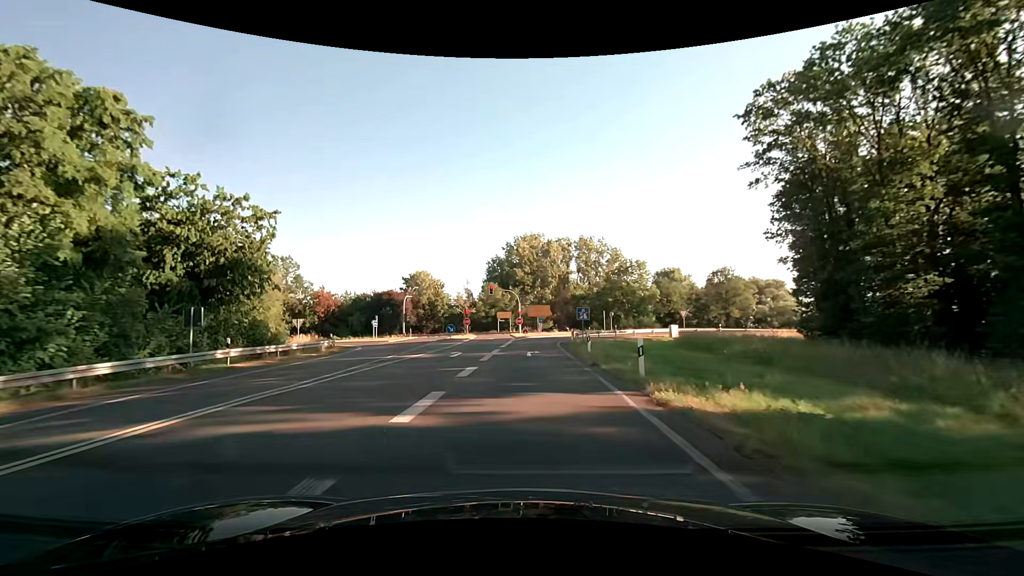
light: Day
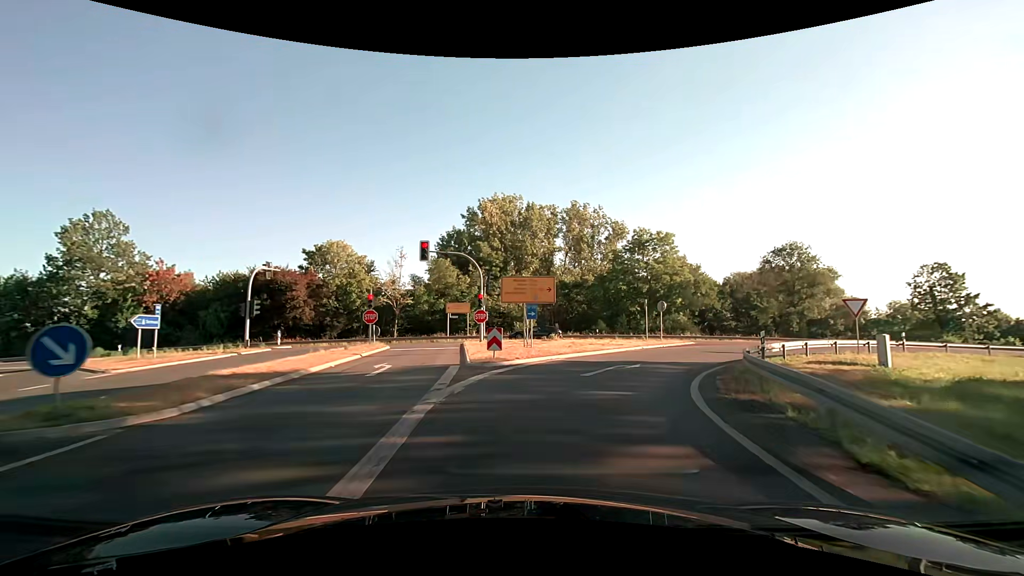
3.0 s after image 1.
(-0.1, +35.2) m; +4°
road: motorway_link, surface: asphalt
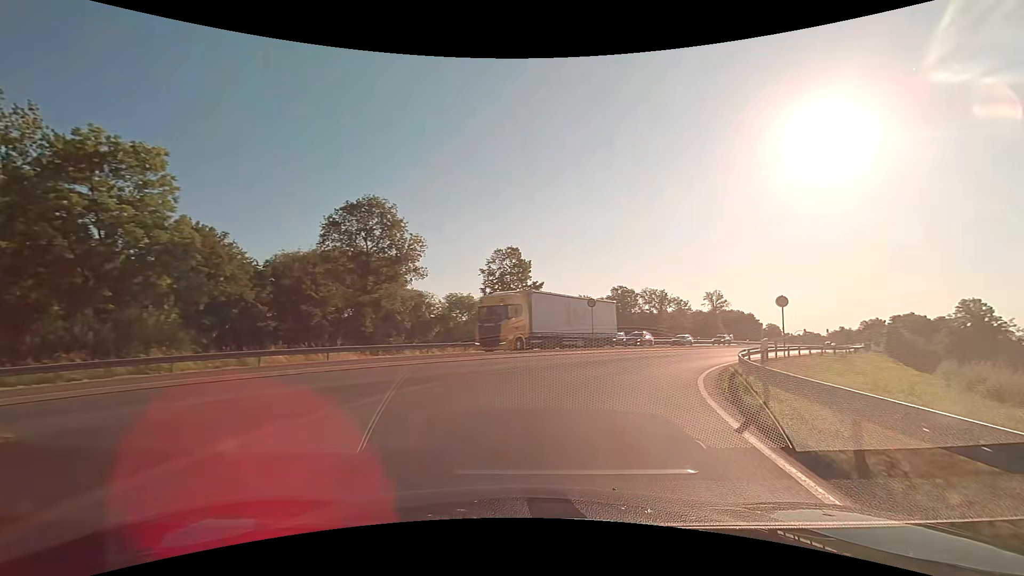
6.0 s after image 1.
(+10.9, +28.8) m; +48°
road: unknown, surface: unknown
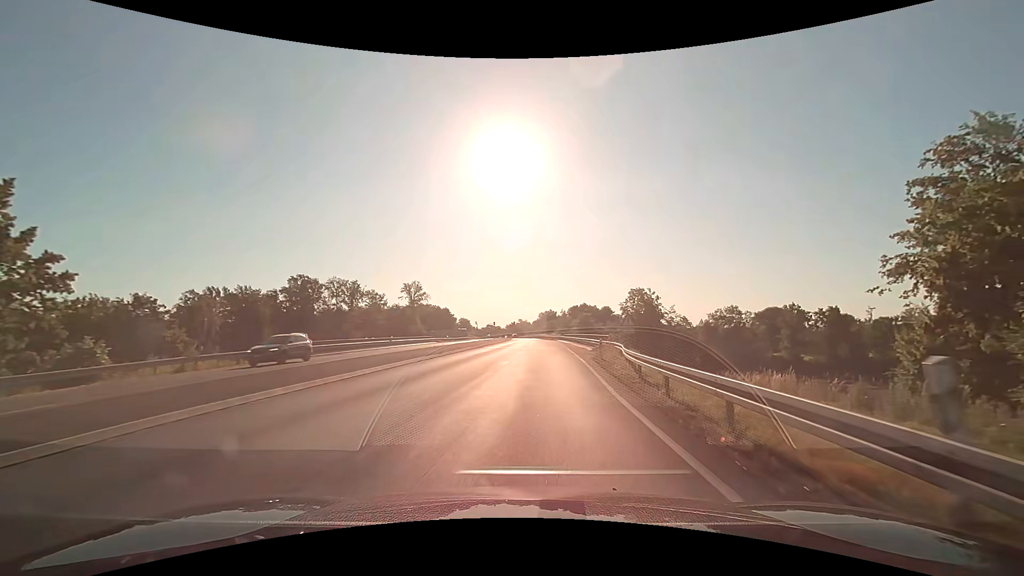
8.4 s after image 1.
(+9.0, +27.1) m; +34°
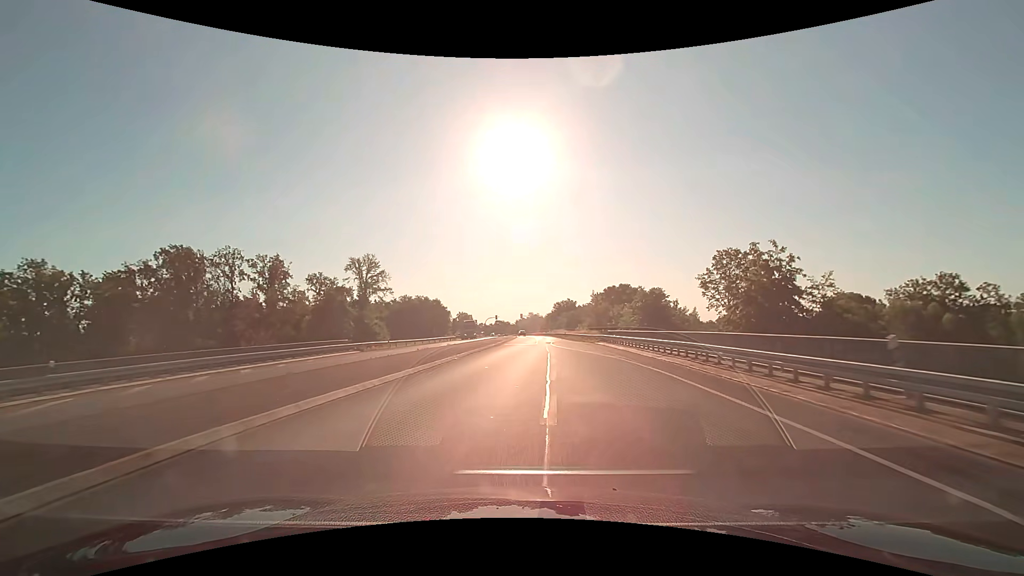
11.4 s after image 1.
(+1.3, +48.9) m; 0°
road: primary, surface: asphalt
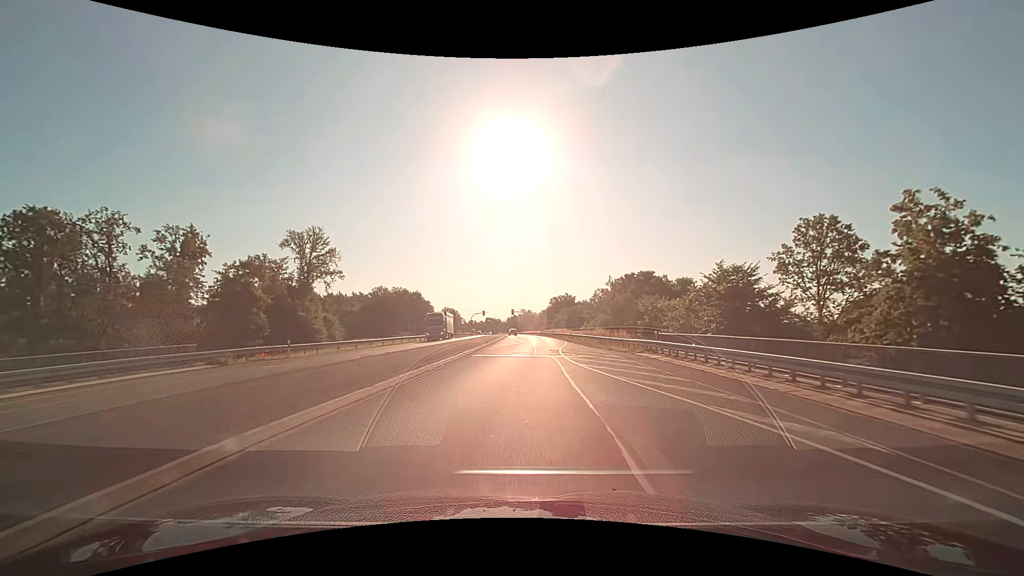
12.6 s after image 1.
(0.0, +21.7) m; +1°
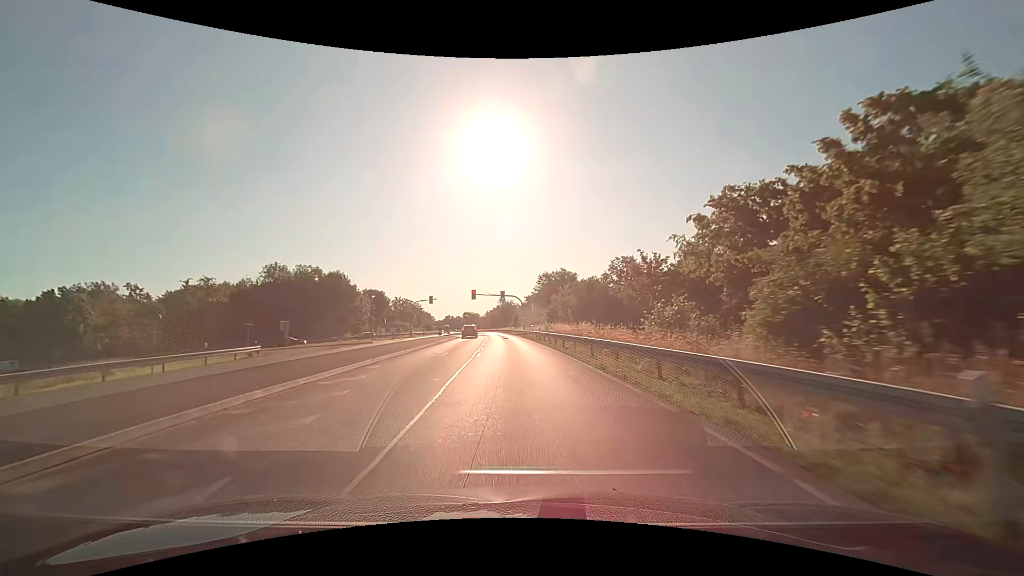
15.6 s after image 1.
(+2.1, +54.2) m; +2°
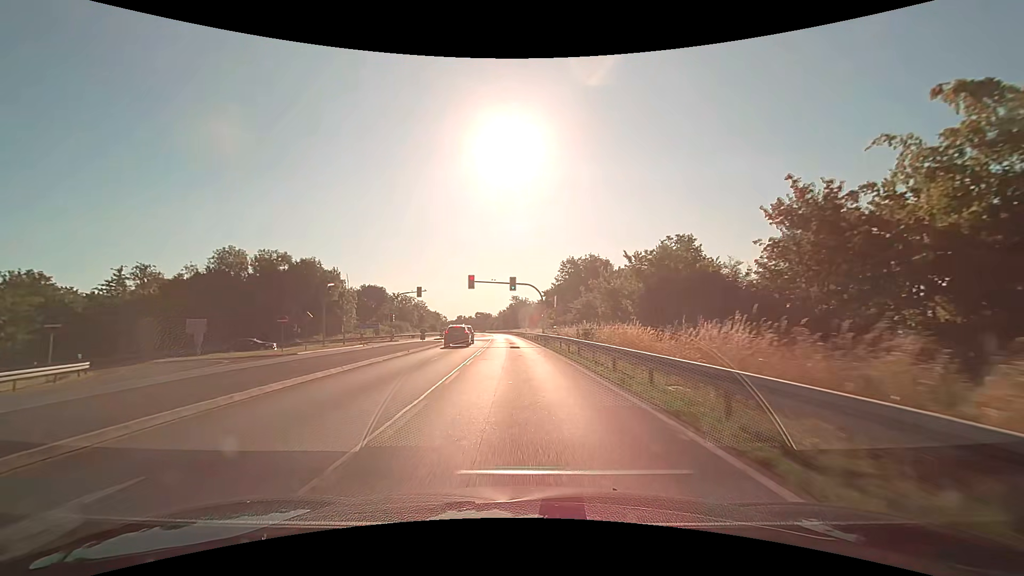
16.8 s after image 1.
(-0.5, +21.6) m; -2°
(0, +10) (0, +20) (0, +30) (-1, +40) (-1, +50) (-2, +60) (-2, +70) (-3, +80) (-4, +90) (-4, +100) m
